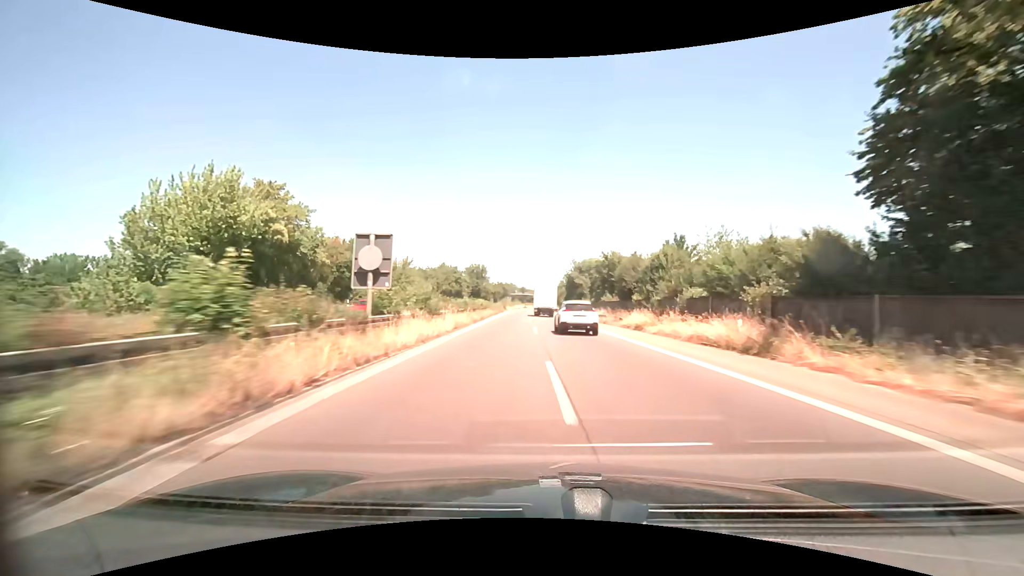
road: trunk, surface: asphalt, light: Day
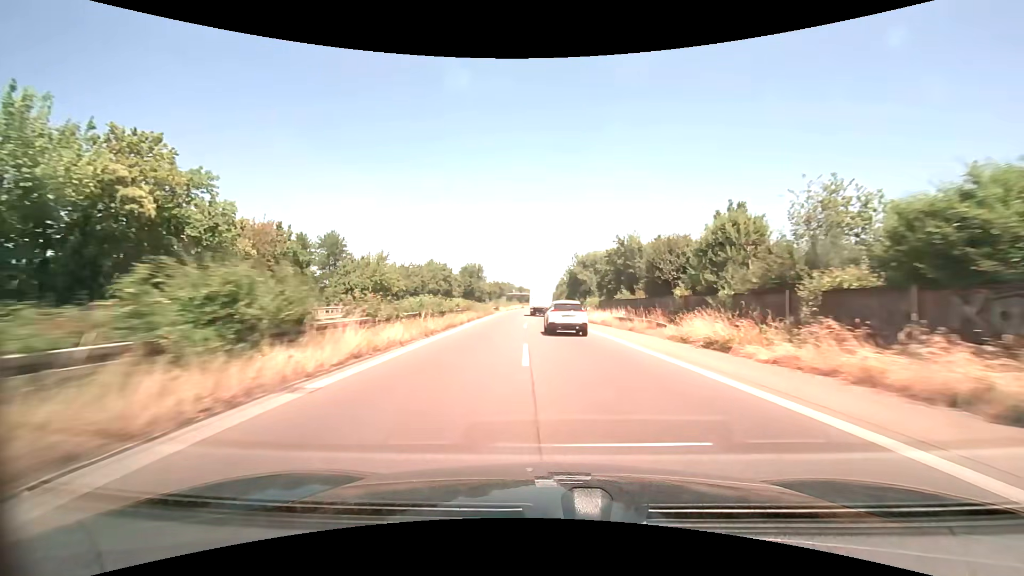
(0.0, +12.9) m; 0°
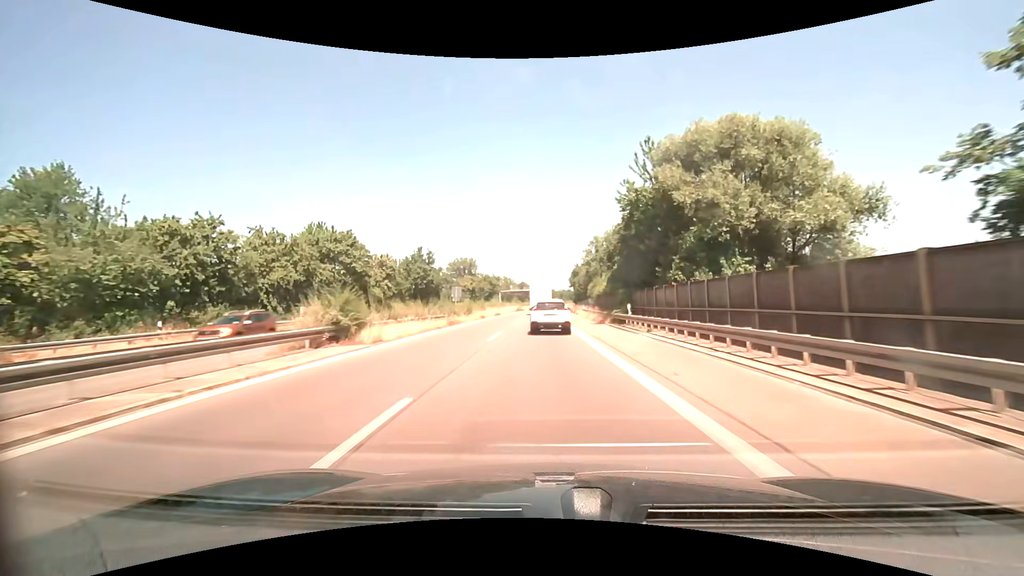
(-0.4, +63.9) m; -1°
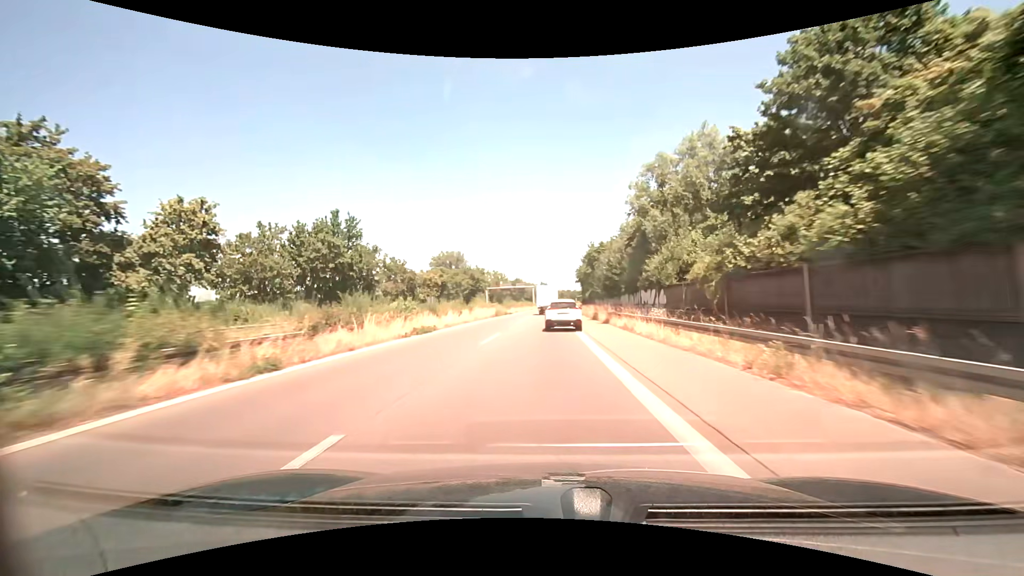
(0.0, +38.0) m; 0°
(0, +10) (0, +20) (0, +30) (0, +40) (0, +50) (+1, +60) (+1, +70) (+1, +80) (+2, +90) (+2, +100) m
